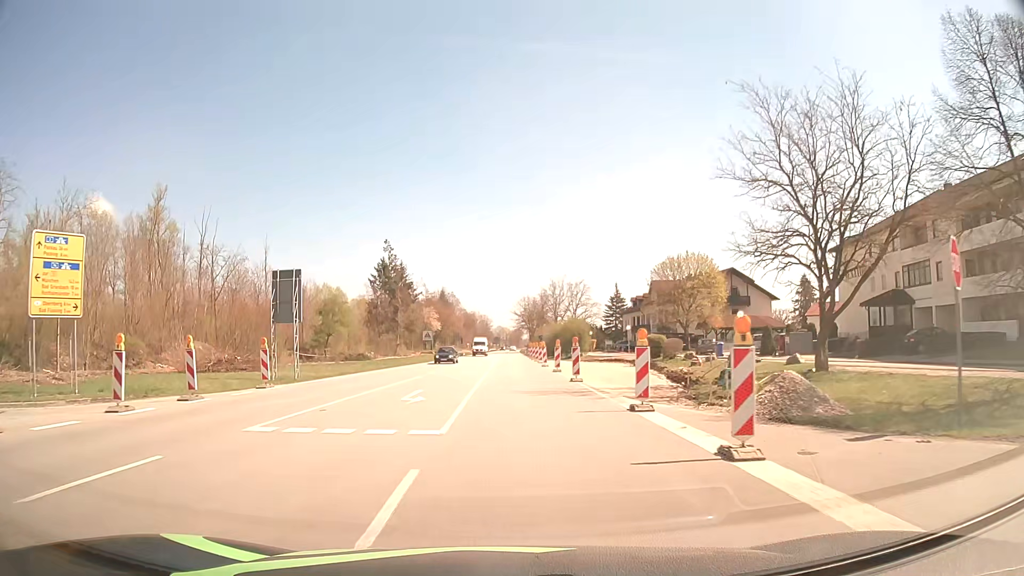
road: secondary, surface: asphalt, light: Day
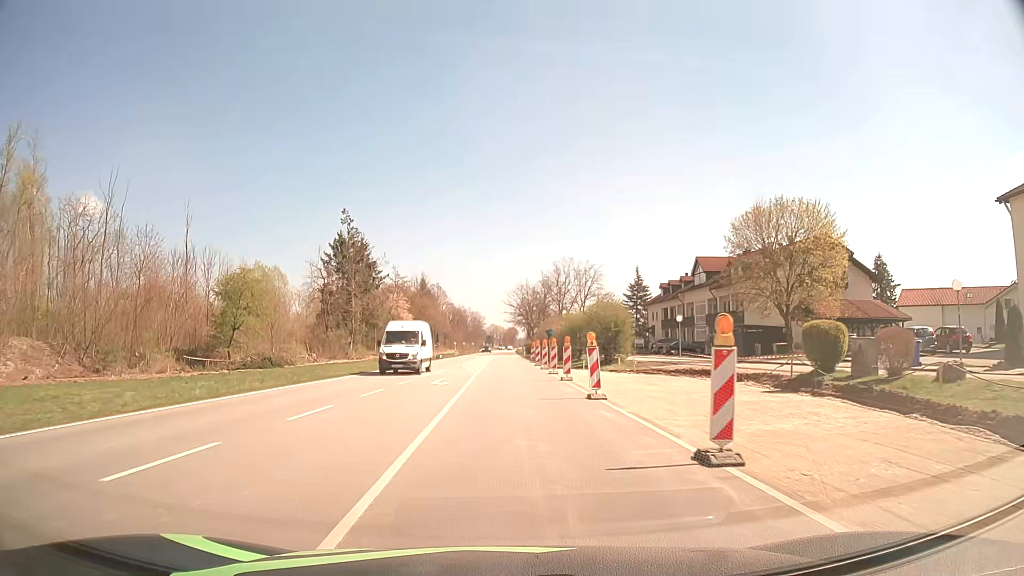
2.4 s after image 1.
(+0.1, +27.9) m; +1°
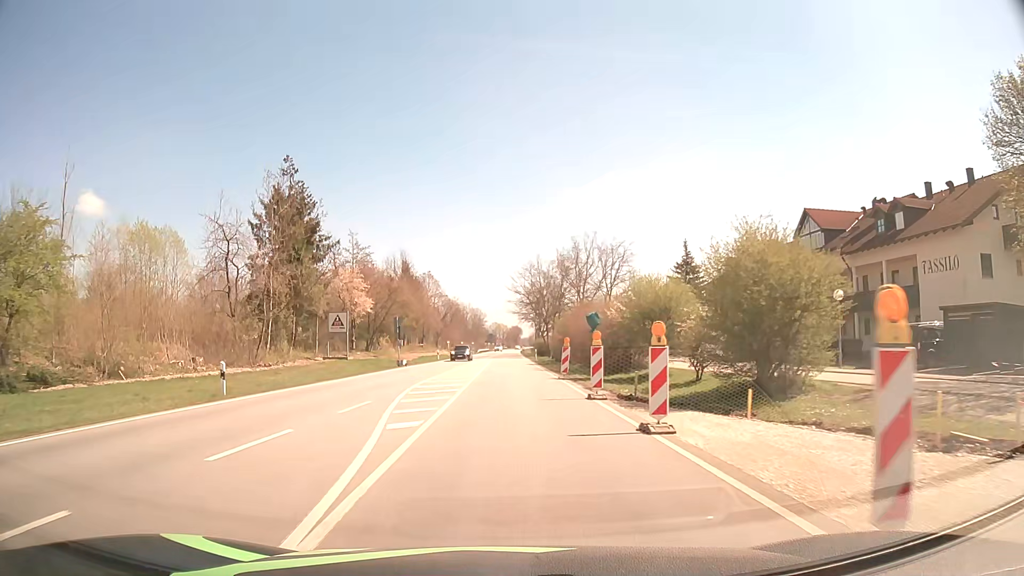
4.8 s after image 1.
(-0.2, +28.5) m; 0°
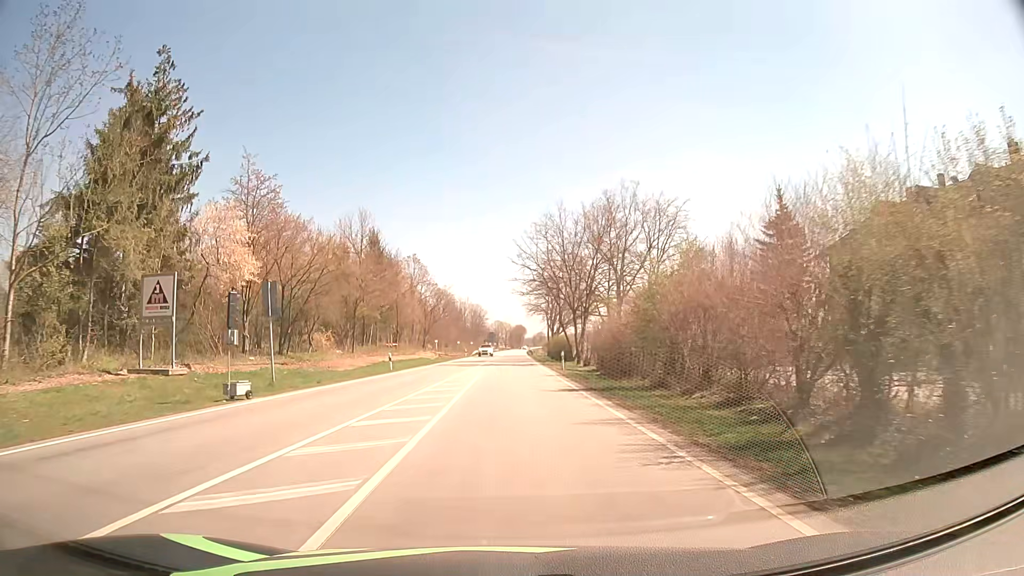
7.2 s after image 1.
(-0.1, +29.2) m; 0°
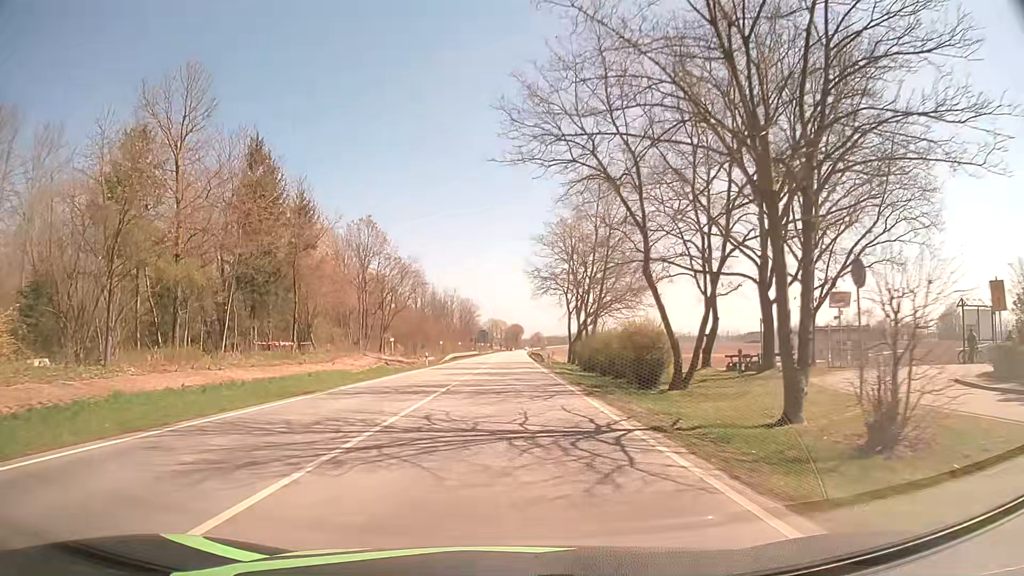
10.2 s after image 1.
(+0.1, +38.8) m; 0°
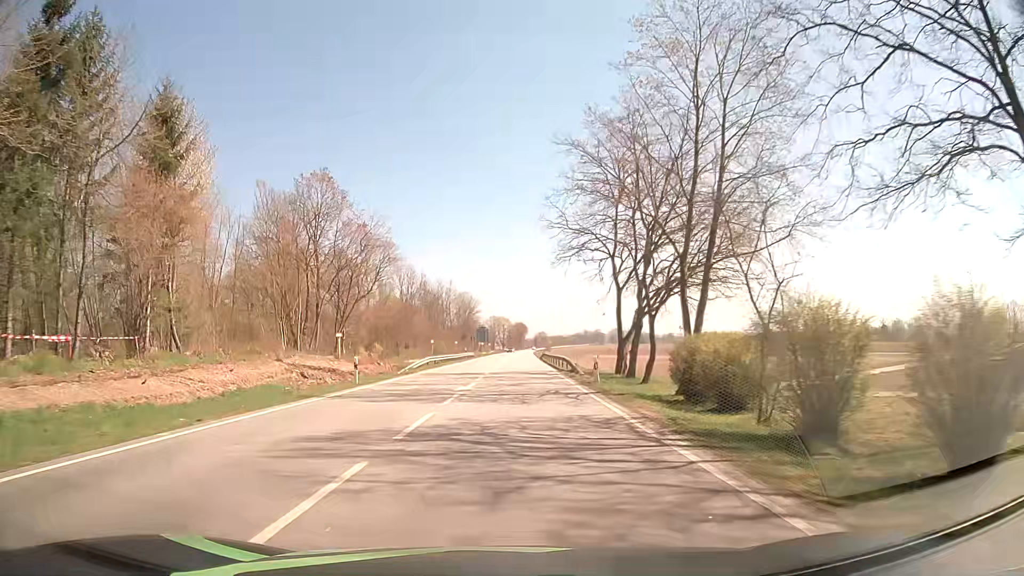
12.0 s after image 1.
(0.0, +24.2) m; 0°
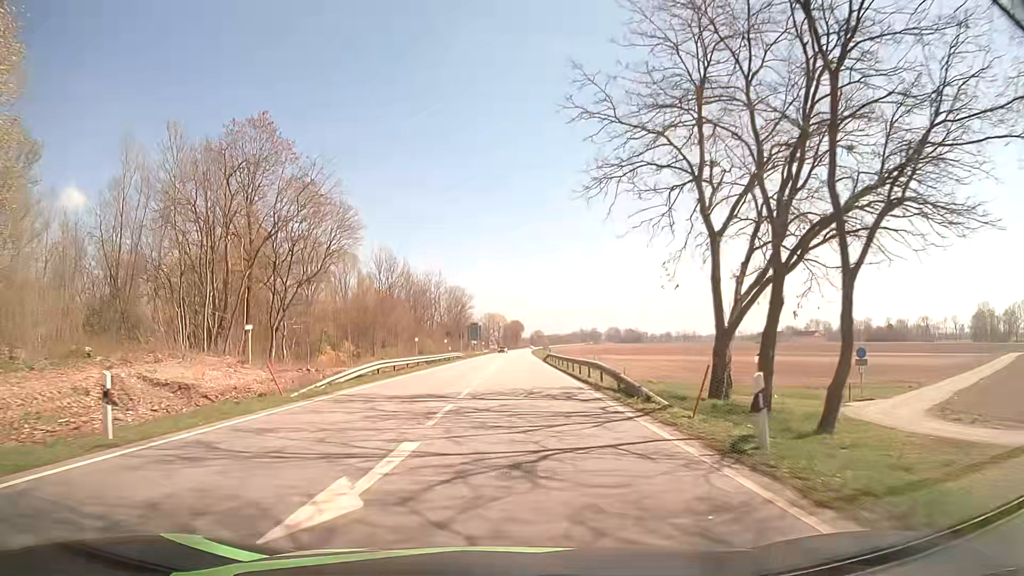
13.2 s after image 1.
(0.0, +16.6) m; 0°
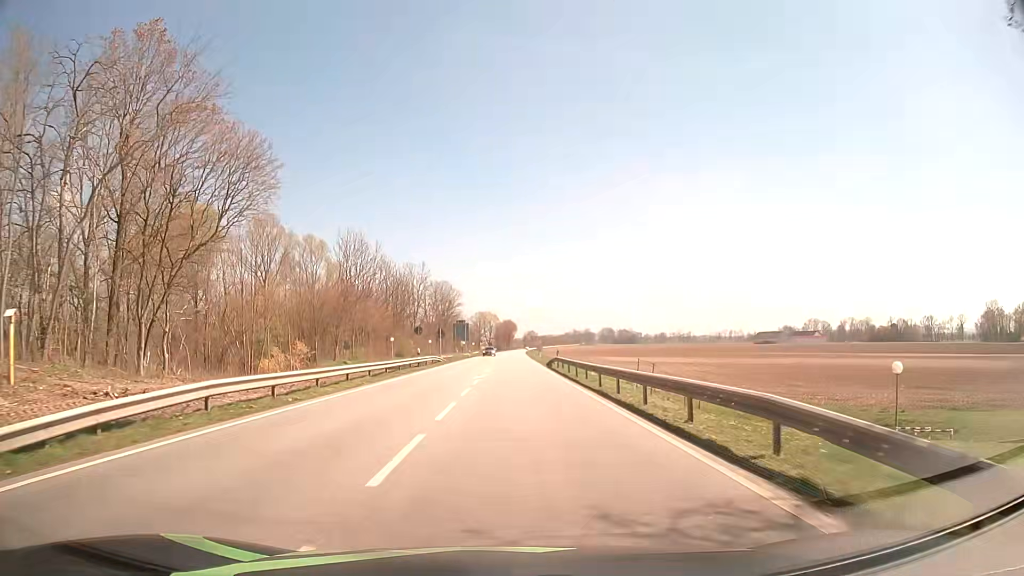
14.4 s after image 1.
(+0.1, +17.0) m; +1°
(0, +10) (0, +20) (0, +30) (0, +40) (0, +50) (0, +60) (0, +70) (0, +80) (0, +90) (0, +100) m
